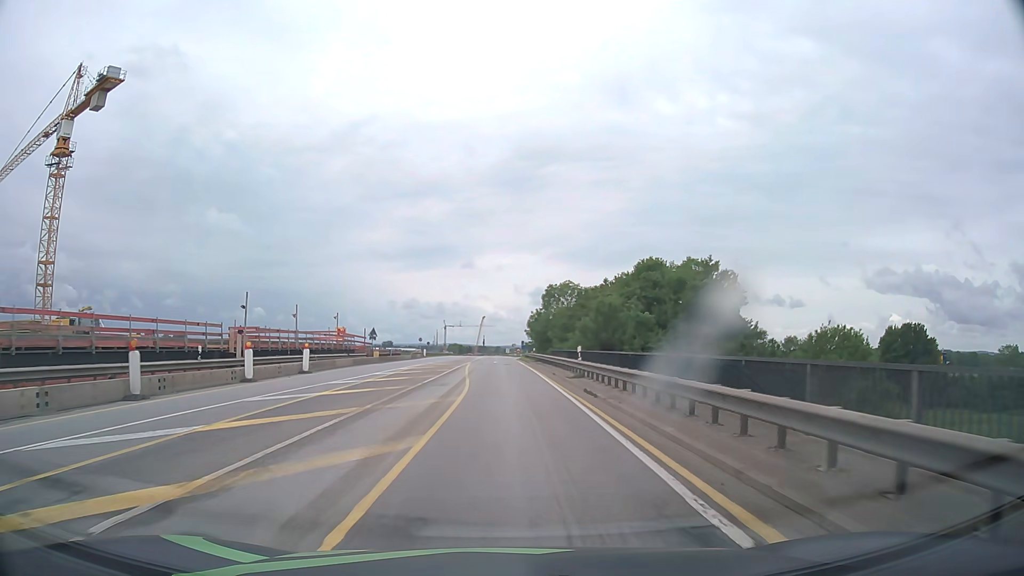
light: Day
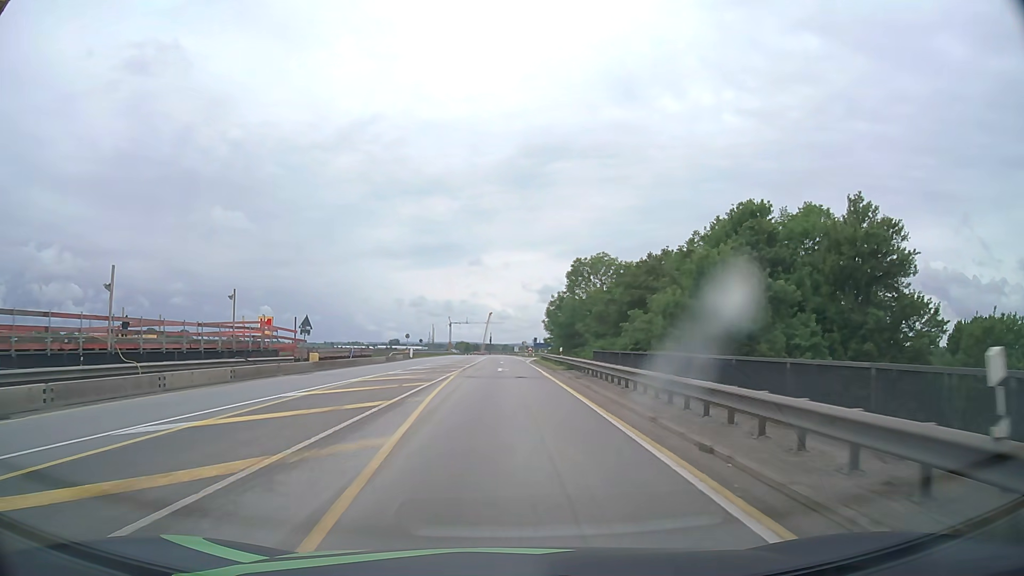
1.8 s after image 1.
(-0.2, +22.9) m; -1°
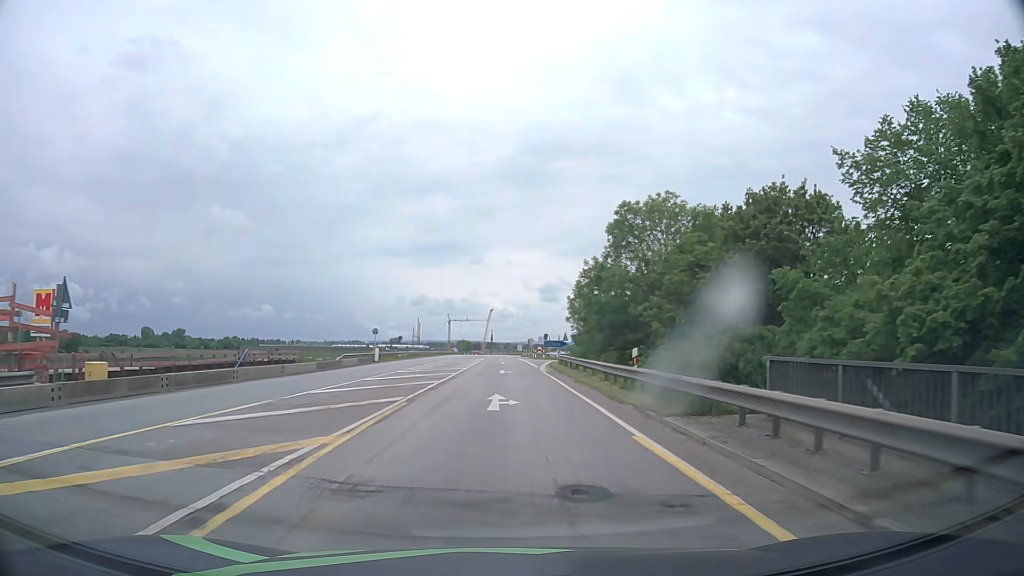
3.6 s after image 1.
(+0.1, +23.0) m; 0°
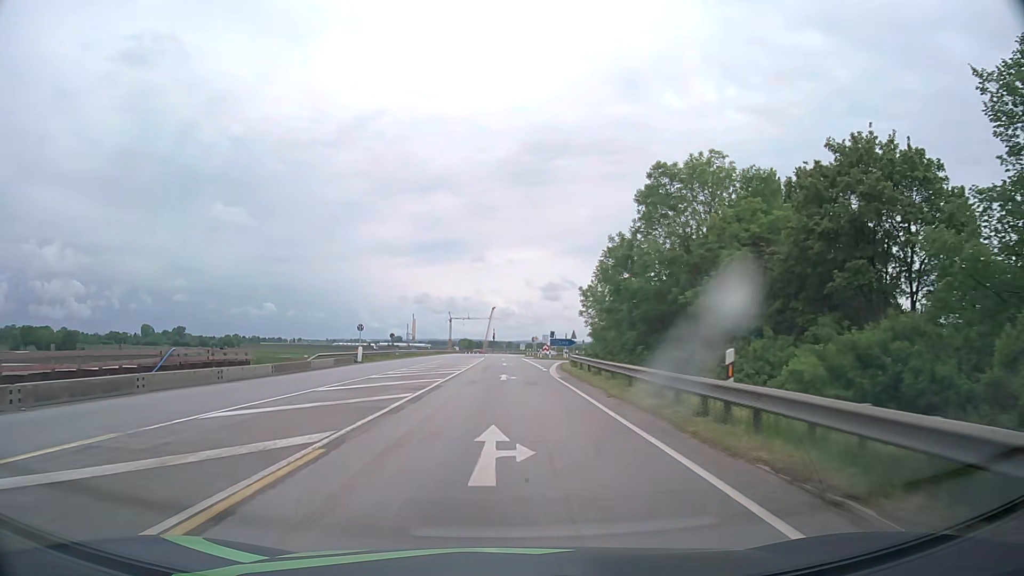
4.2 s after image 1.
(0.0, +7.7) m; 0°
